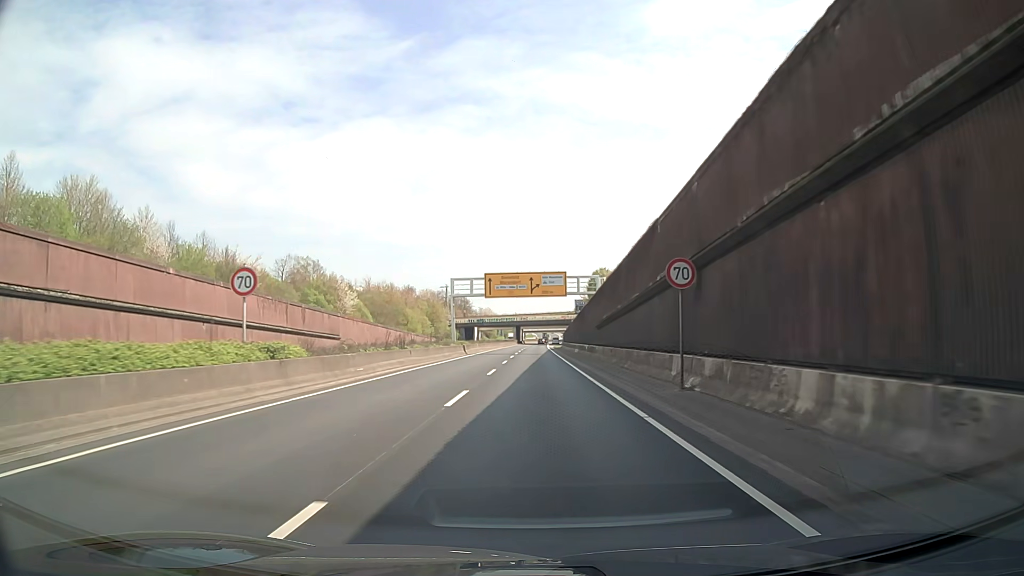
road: trunk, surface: asphalt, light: Day
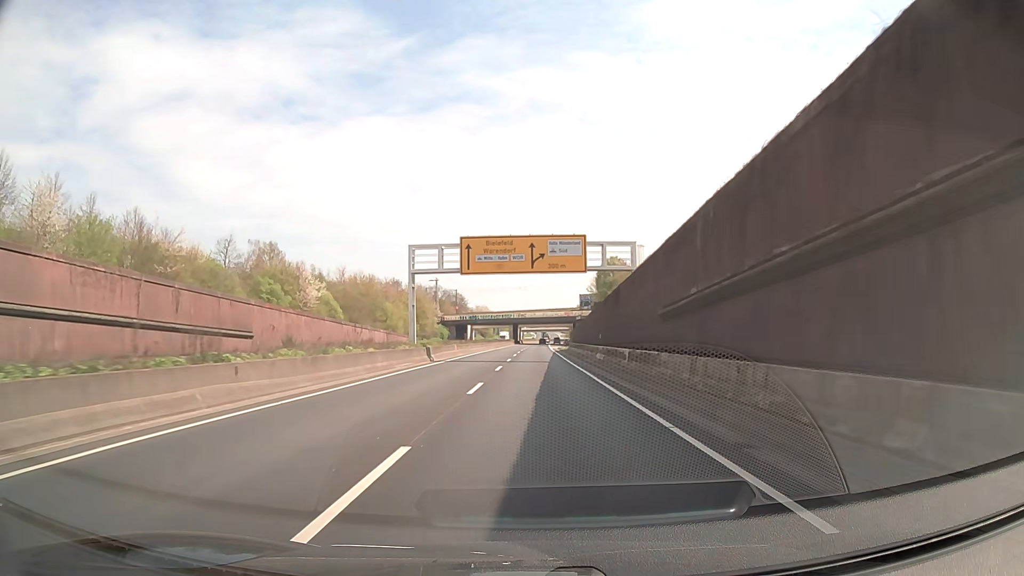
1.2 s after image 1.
(-0.1, +21.4) m; 0°
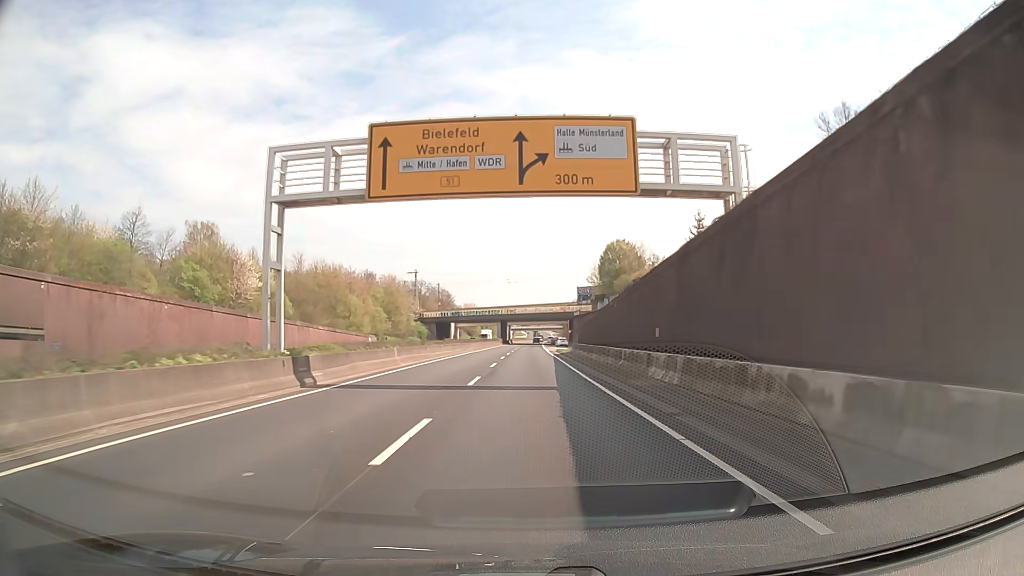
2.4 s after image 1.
(+0.2, +21.4) m; +1°
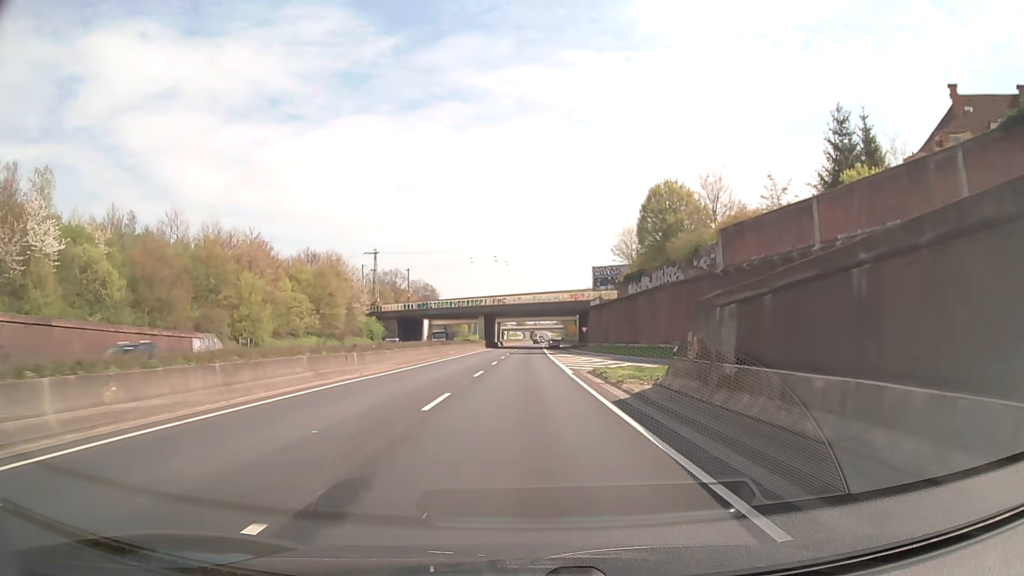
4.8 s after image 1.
(+0.2, +42.8) m; 0°
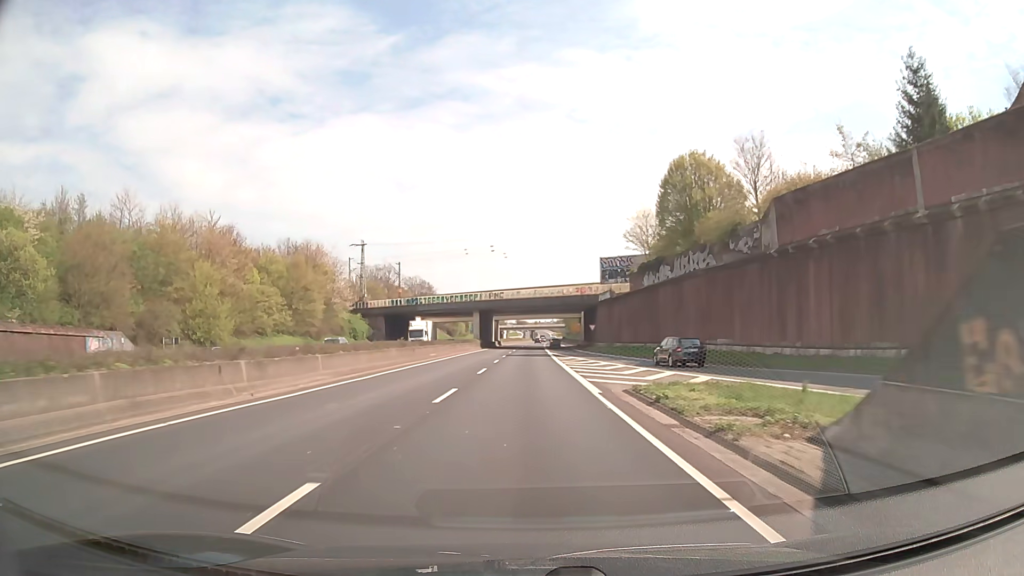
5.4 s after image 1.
(0.0, +10.7) m; 0°
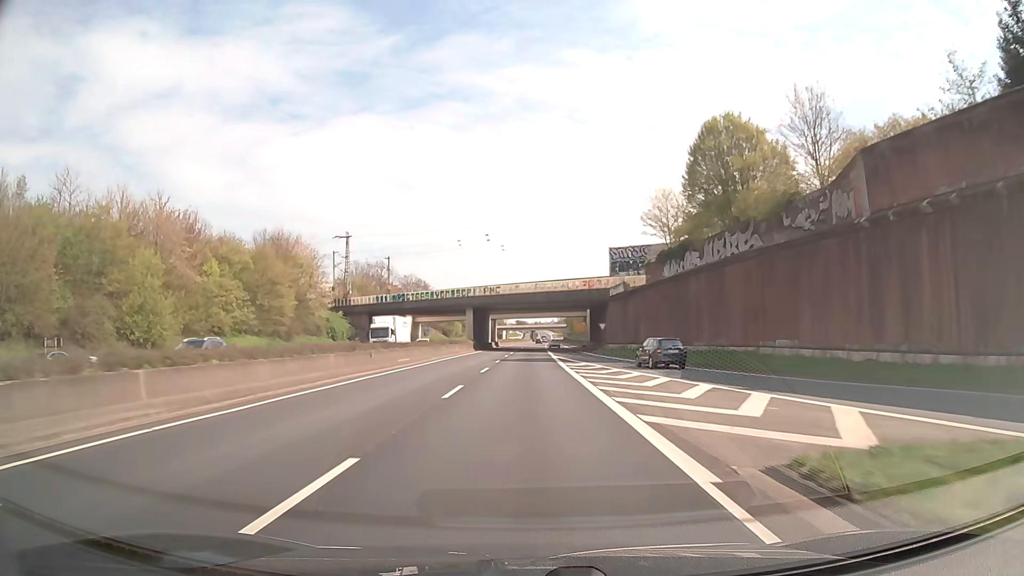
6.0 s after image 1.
(0.0, +10.7) m; 0°
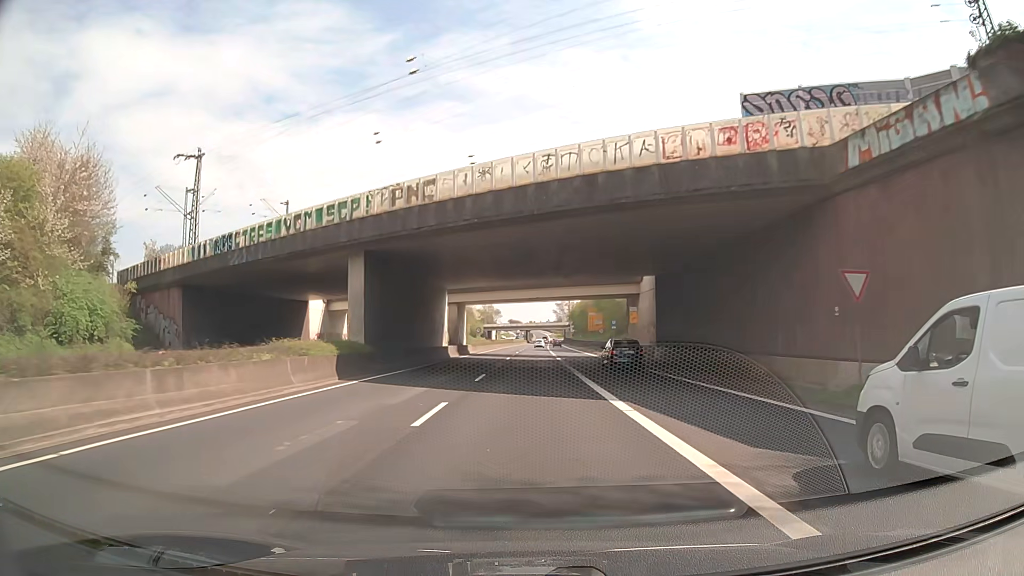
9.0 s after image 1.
(+0.2, +53.3) m; +1°
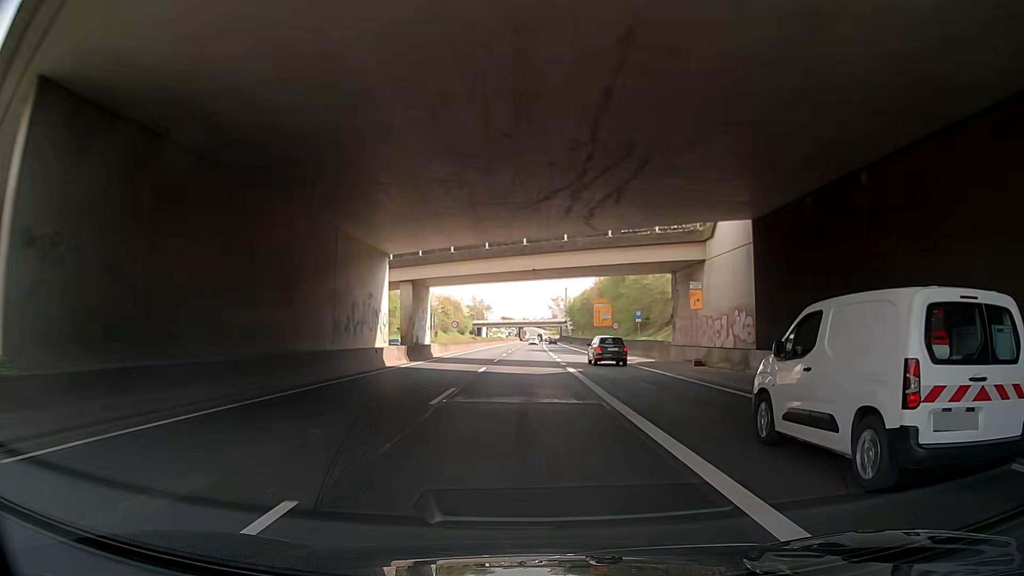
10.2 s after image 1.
(+0.1, +21.4) m; +1°
(0, +10) (0, +20) (-1, +30) (-1, +40) (0, +50) (0, +60) (0, +70) (0, +80) (0, +90) (0, +100) m
